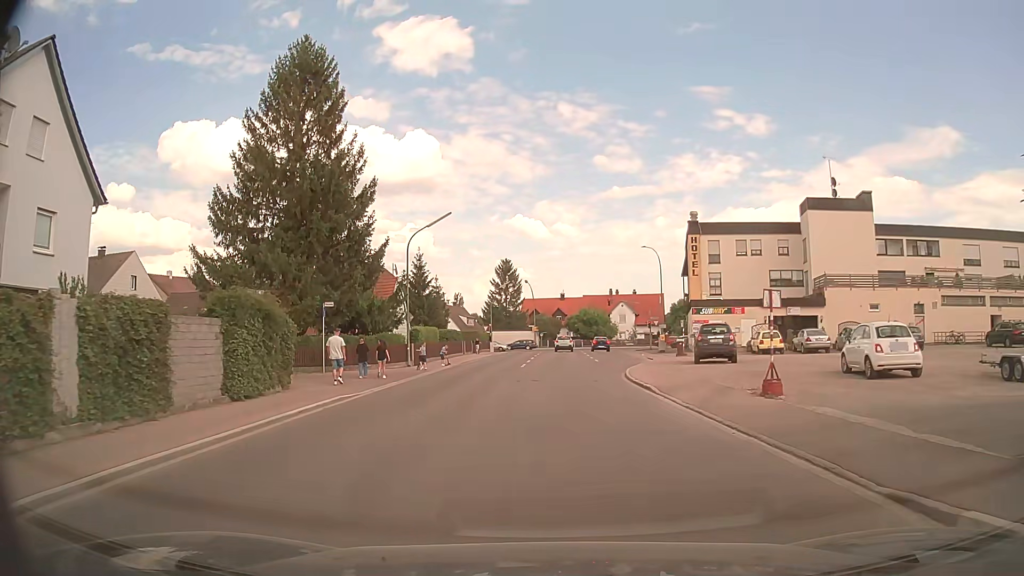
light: Day
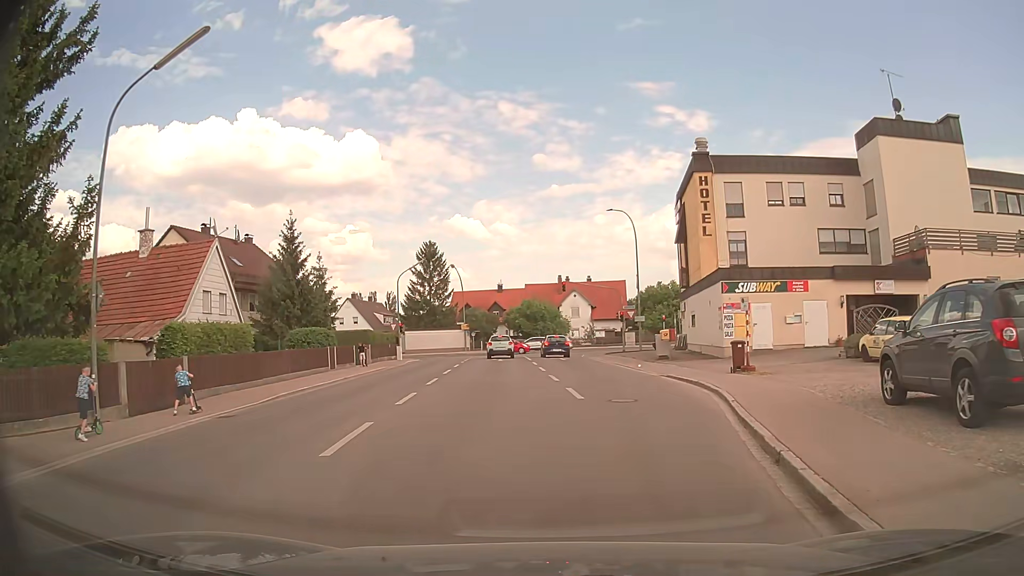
(+0.6, +21.9) m; +5°
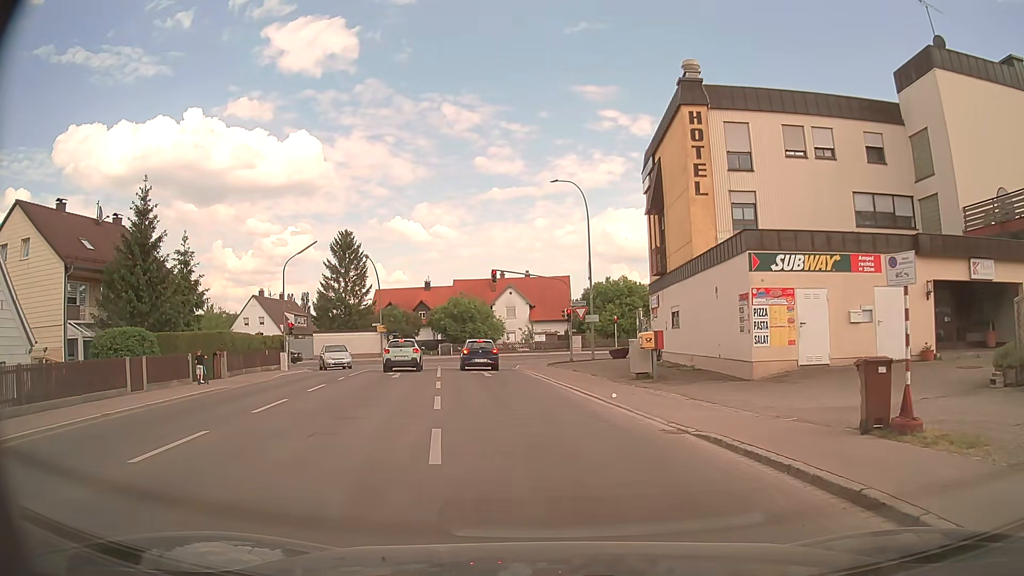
(+0.6, +12.1) m; +6°
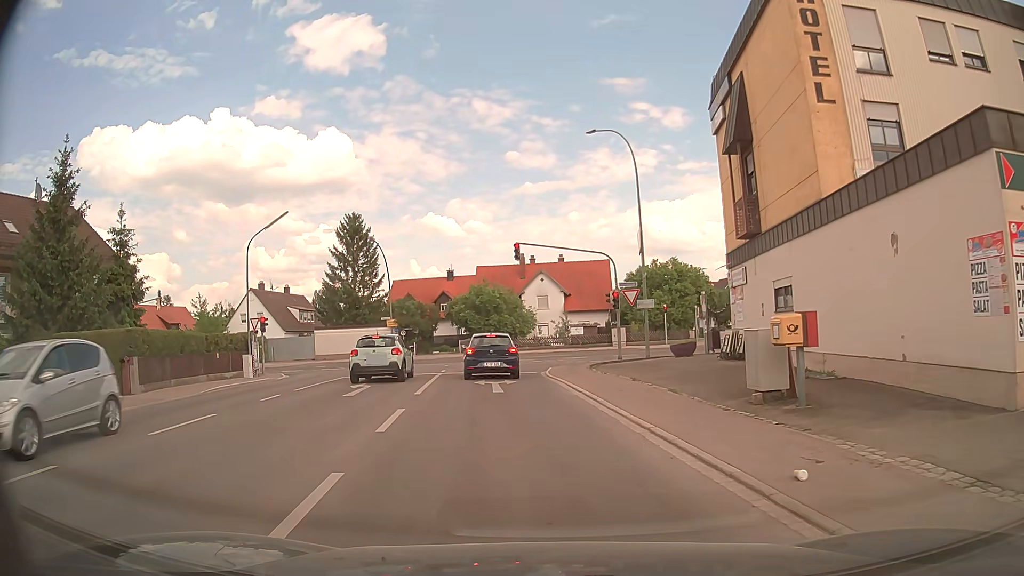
(-0.2, +9.8) m; -3°
